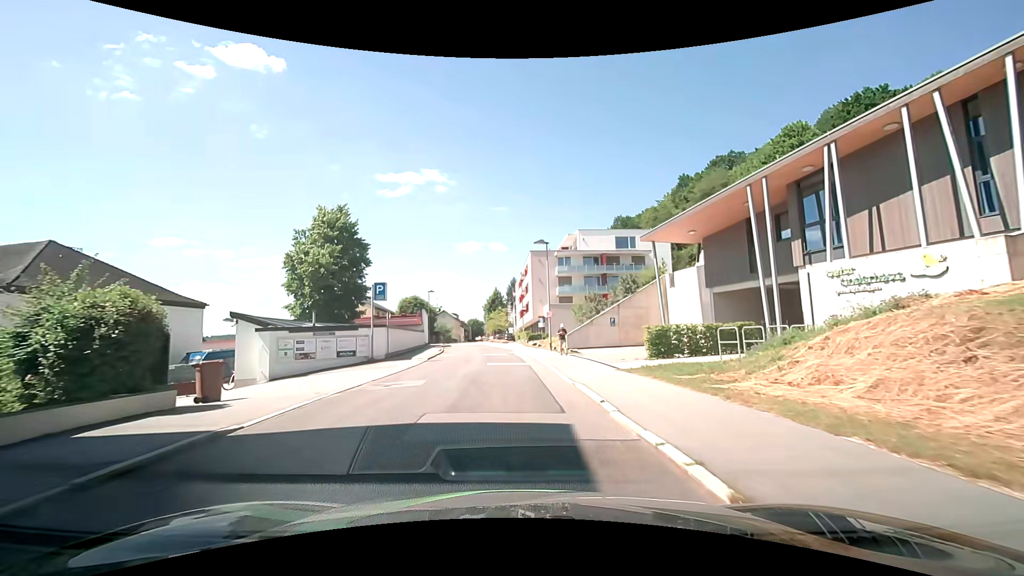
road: residential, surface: asphalt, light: Day
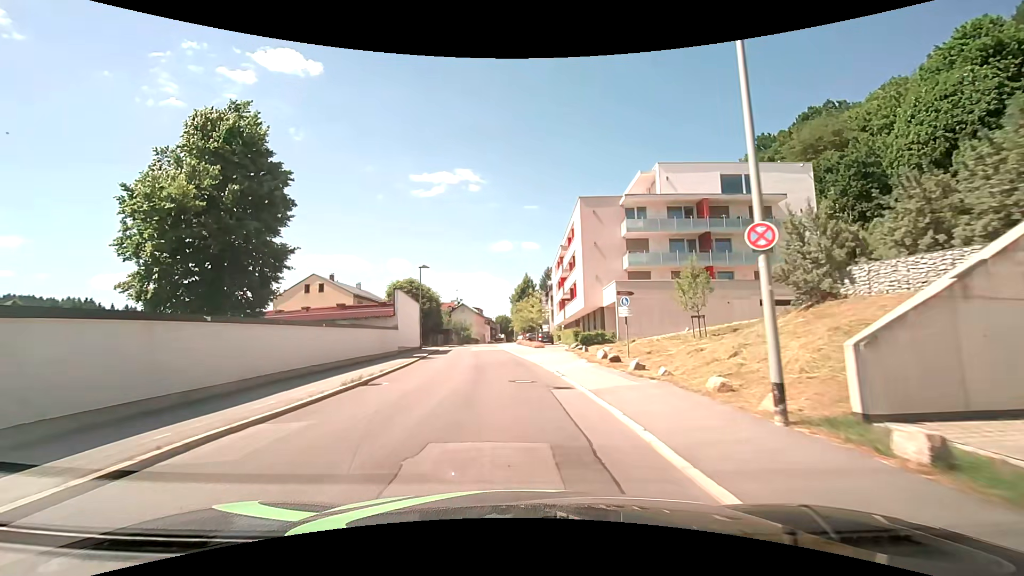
(-0.6, +28.3) m; -3°
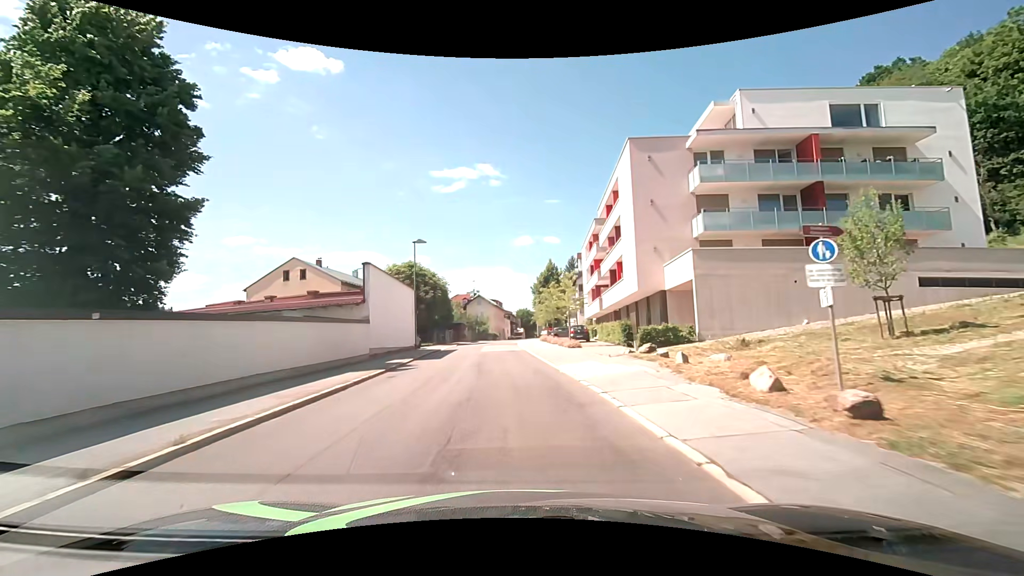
(-0.3, +12.2) m; -3°
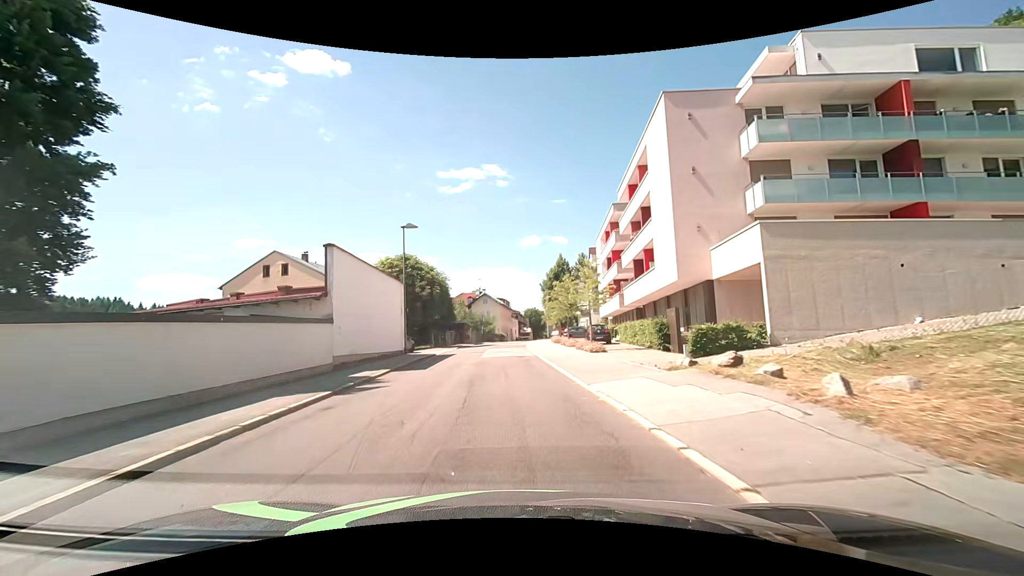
(0.0, +6.1) m; -1°
